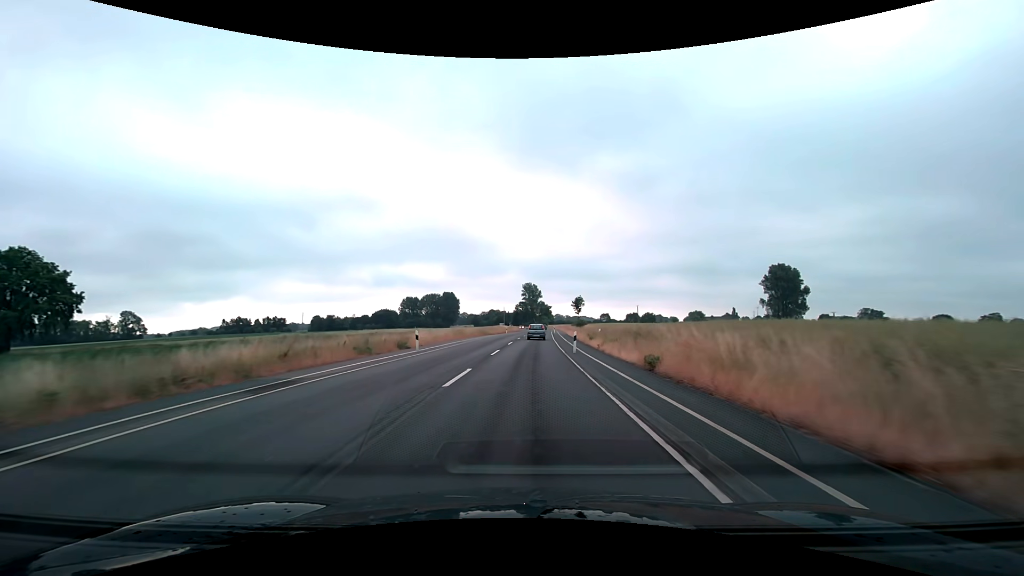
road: secondary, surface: asphalt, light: Day
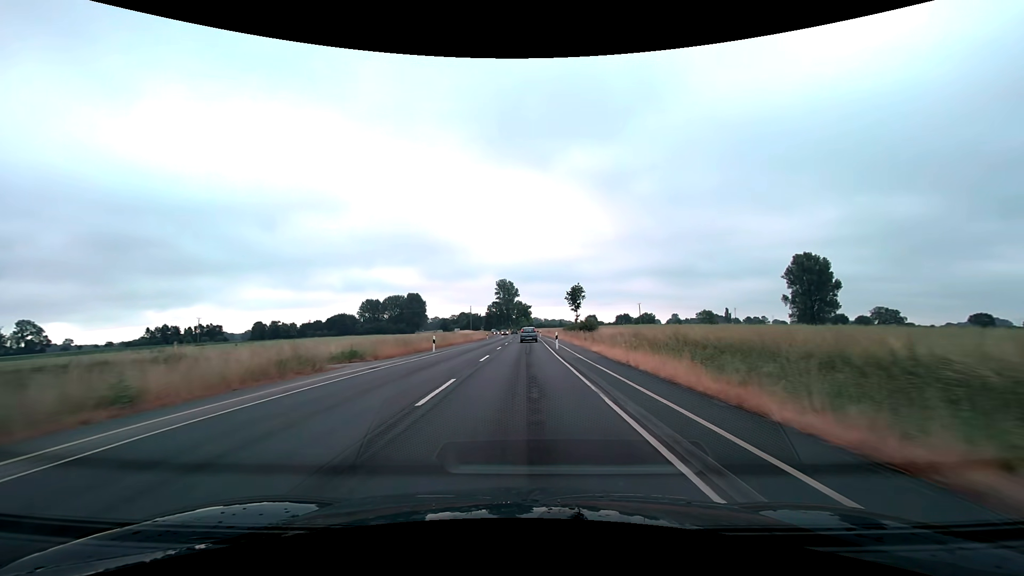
(+1.3, +49.9) m; +3°
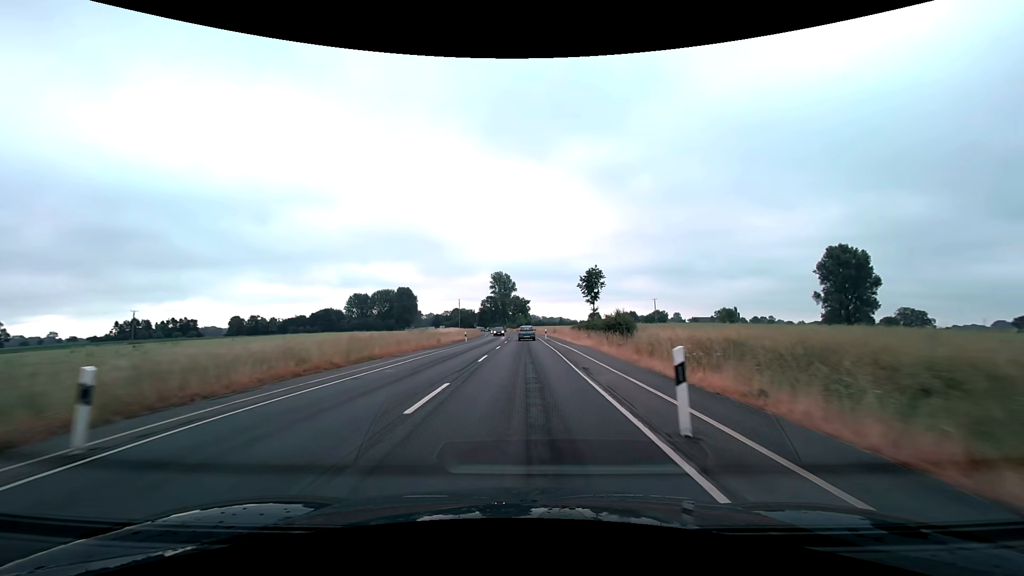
(0.0, +24.9) m; 0°
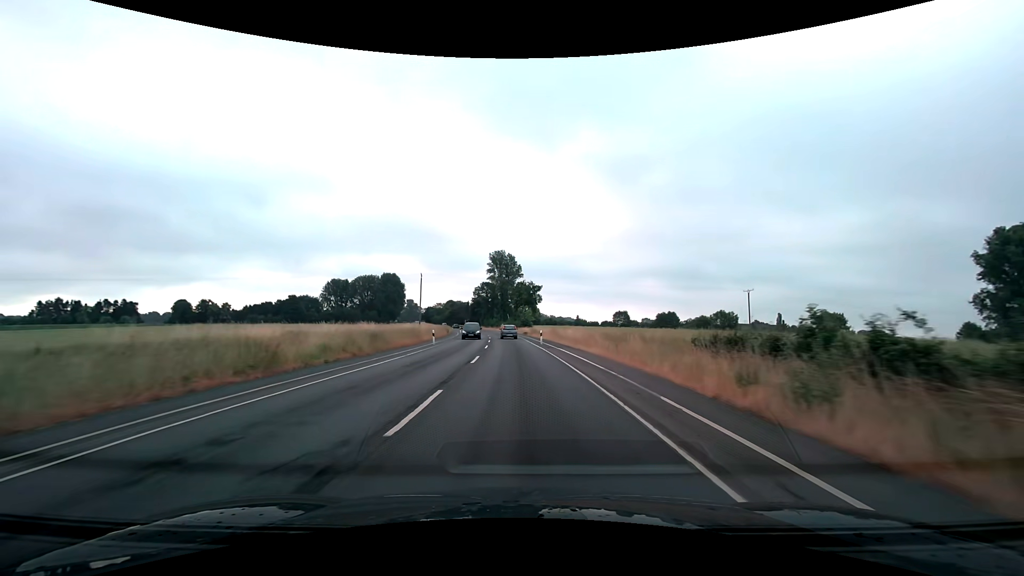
(+0.1, +62.5) m; -1°
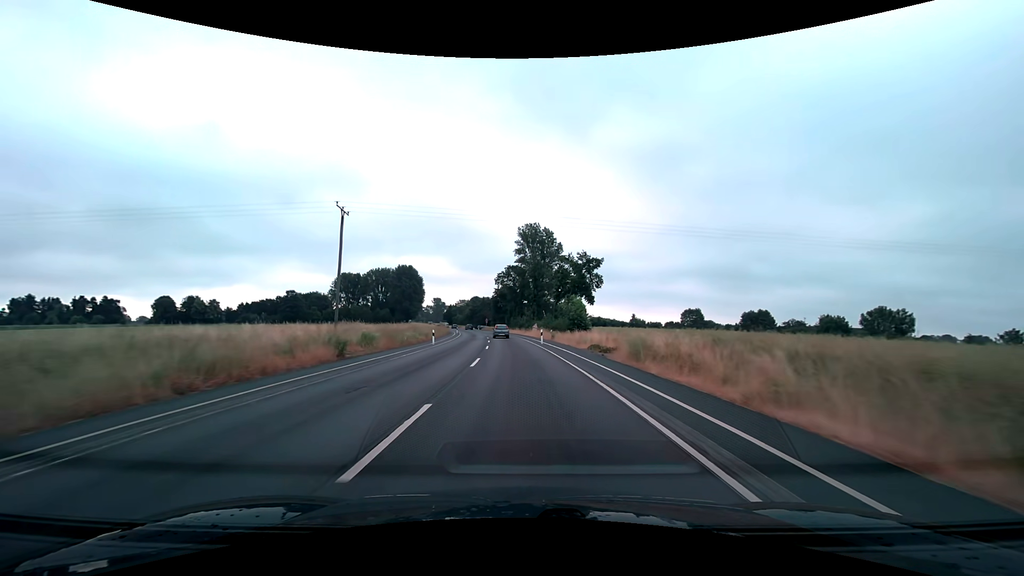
(-1.6, +50.0) m; -4°
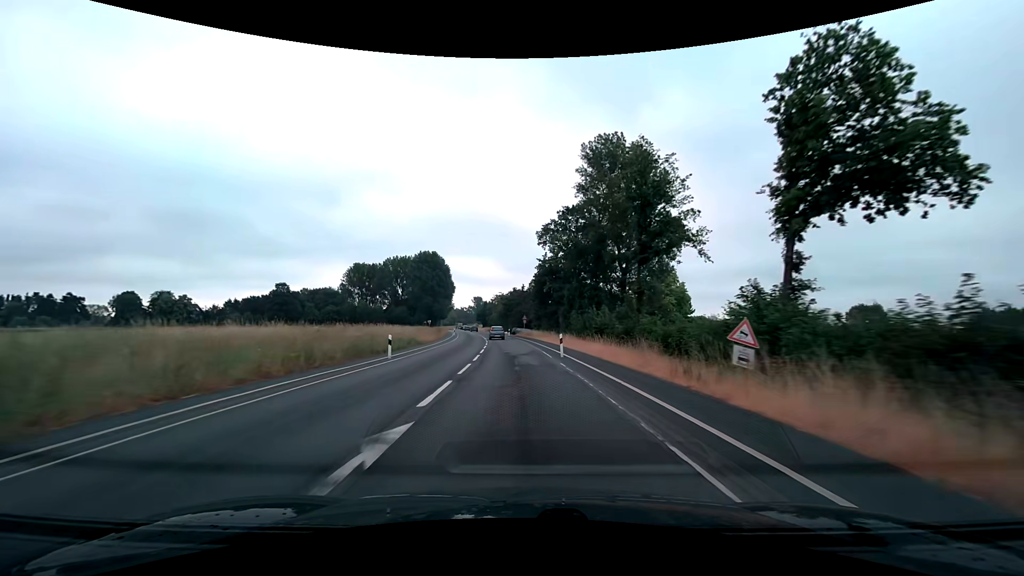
(-2.8, +62.5) m; -5°
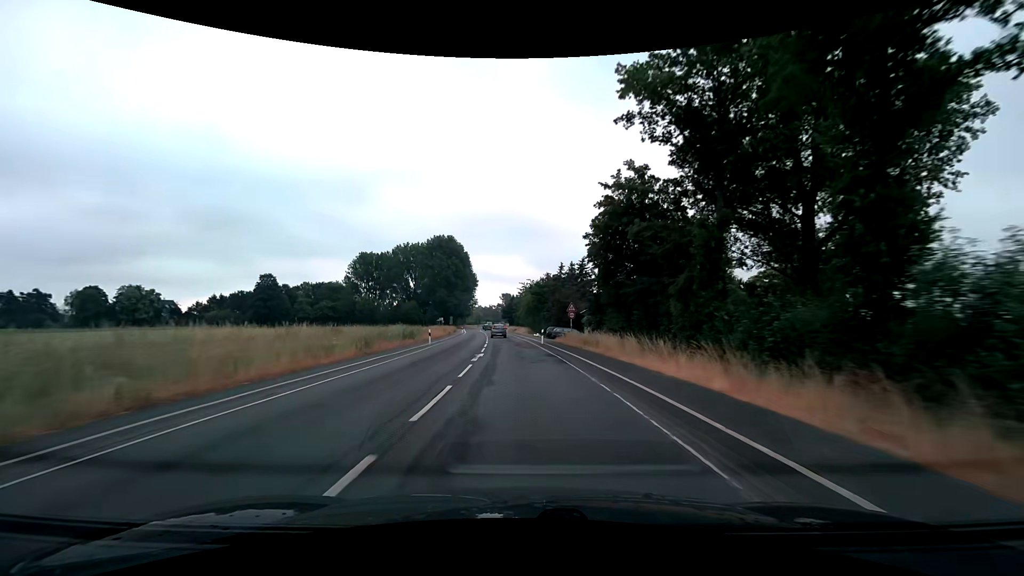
(-1.2, +37.6) m; -3°
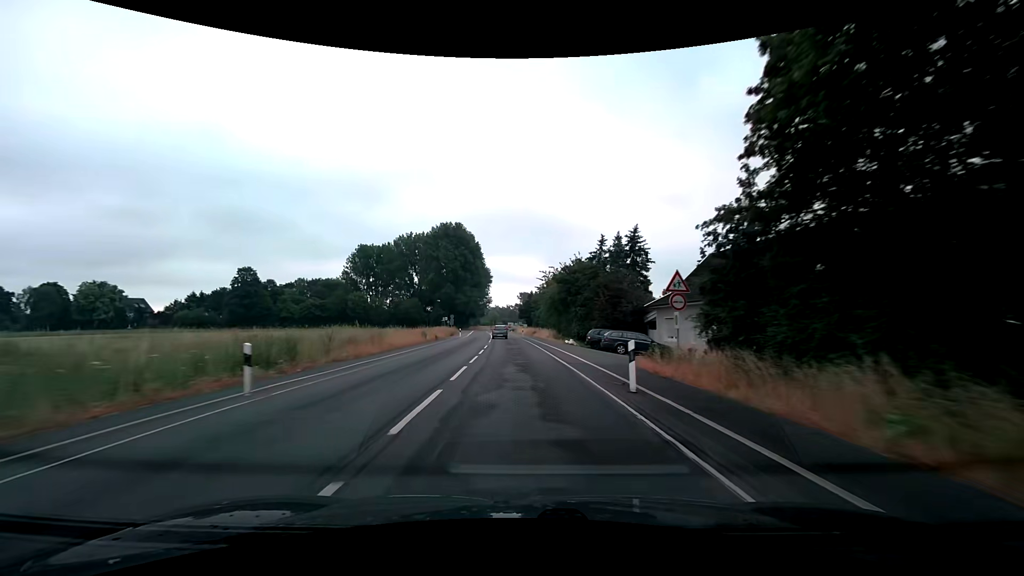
(-0.6, +25.0) m; -2°
(0, +10) (0, +20) (-1, +30) (-1, +40) (-2, +50) (-3, +60) (-3, +70) (-4, +80) (-4, +90) (-5, +100) m
